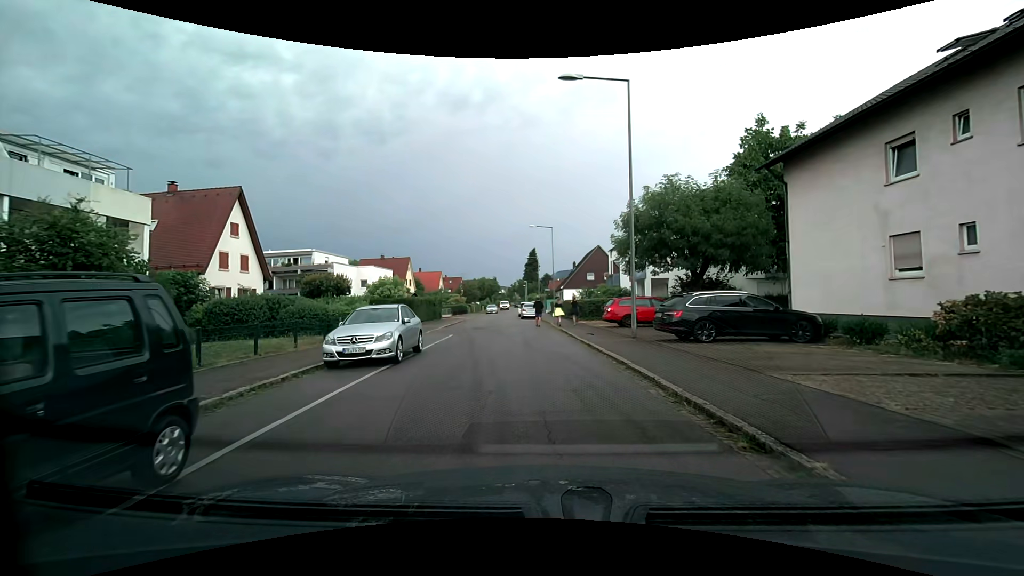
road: residential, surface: asphalt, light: Day
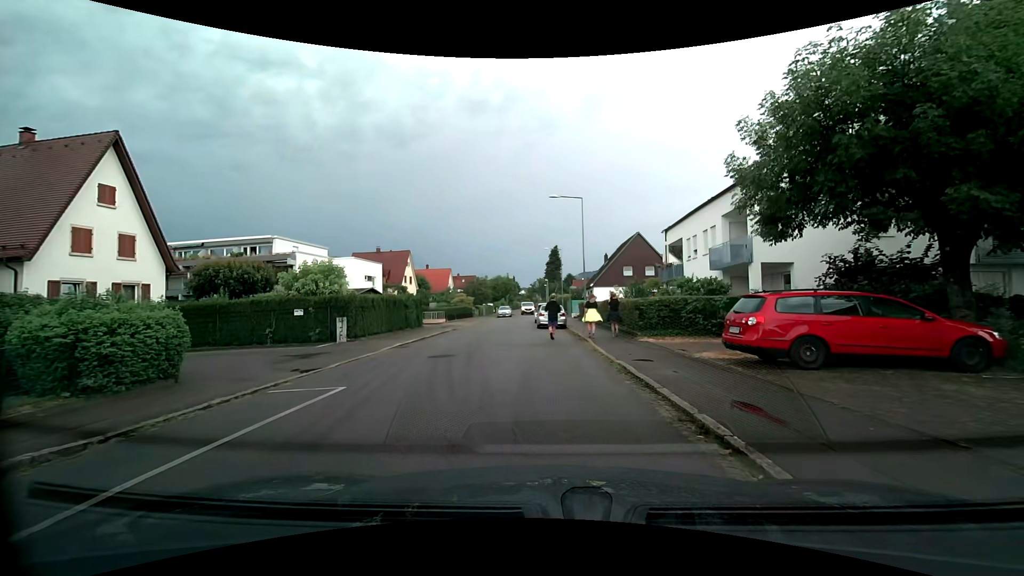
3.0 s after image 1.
(-0.2, +14.4) m; -3°
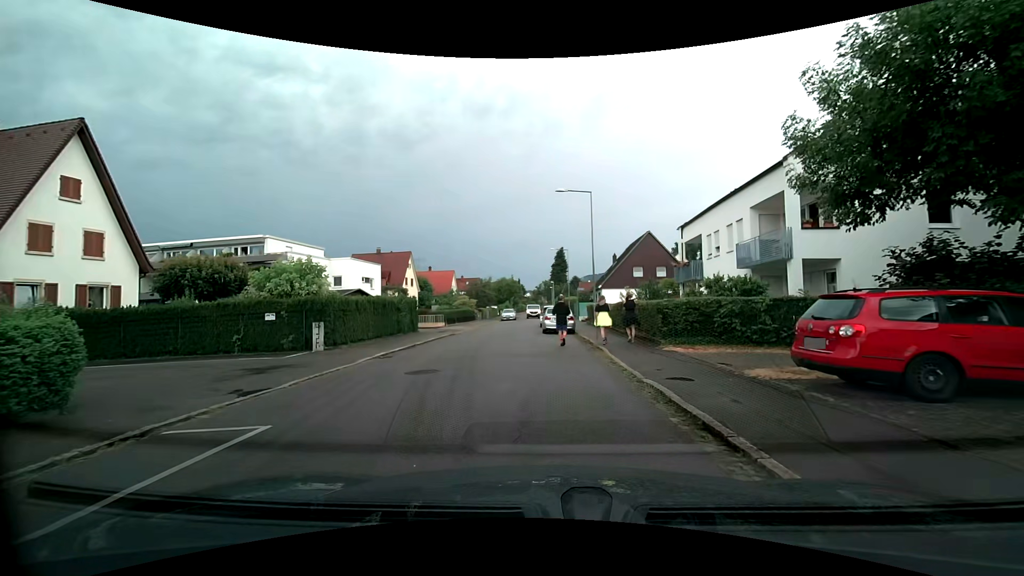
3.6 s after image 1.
(0.0, +2.7) m; -1°
(0, +10) (0, +20) (-2, +30) (-2, +40) (-2, +50) (-1, +60) (0, +70) (0, +80) (-1, +90) (-2, +100) m
